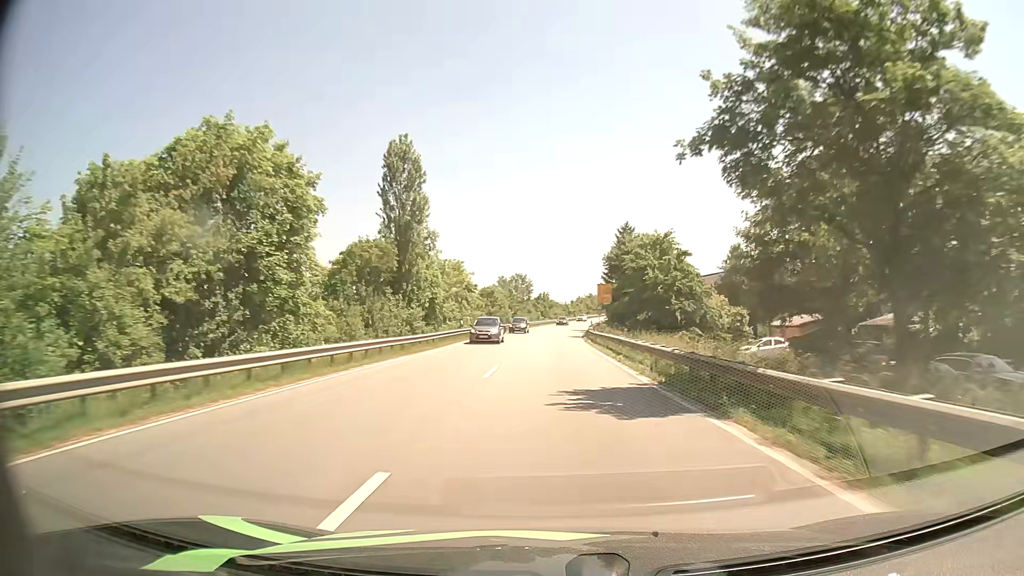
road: primary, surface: asphalt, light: Day
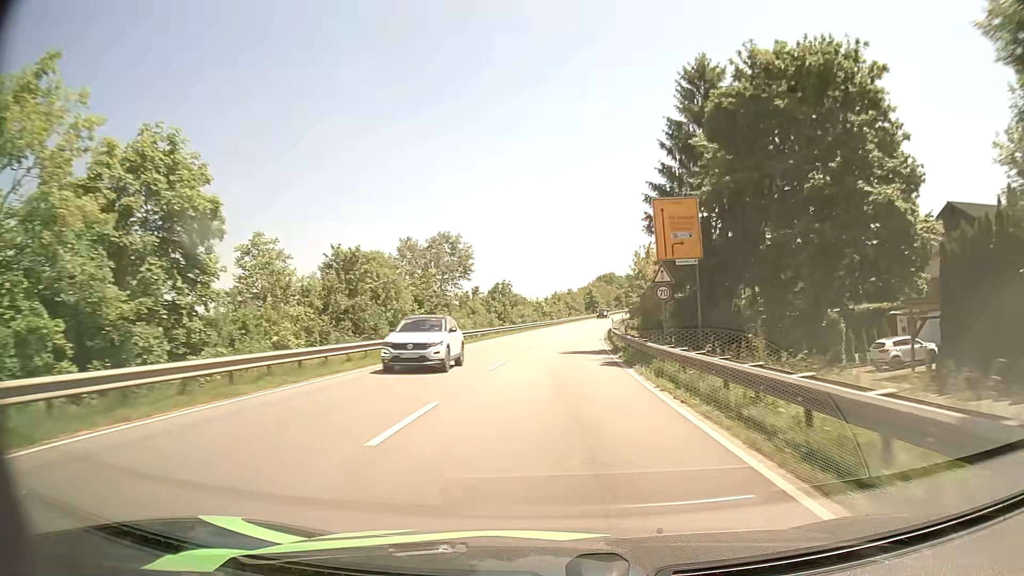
(+0.7, +58.4) m; +2°
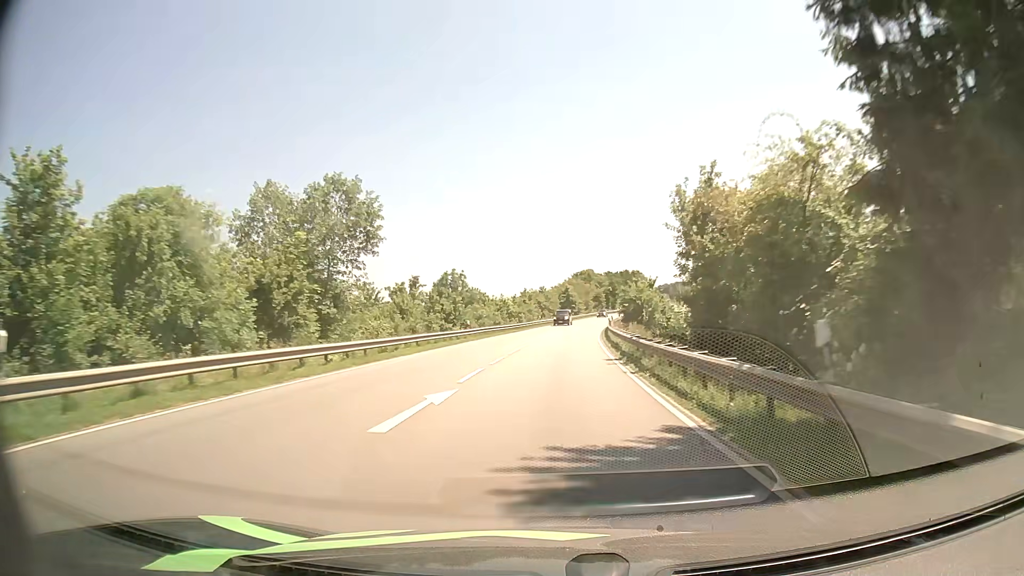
(+0.4, +23.2) m; +2°
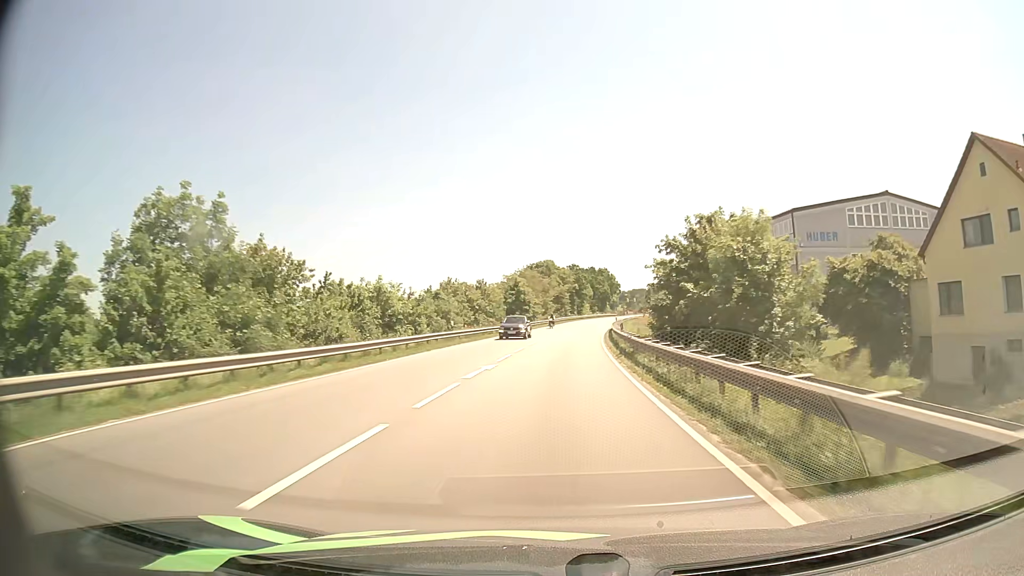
(+1.9, +45.8) m; +4°
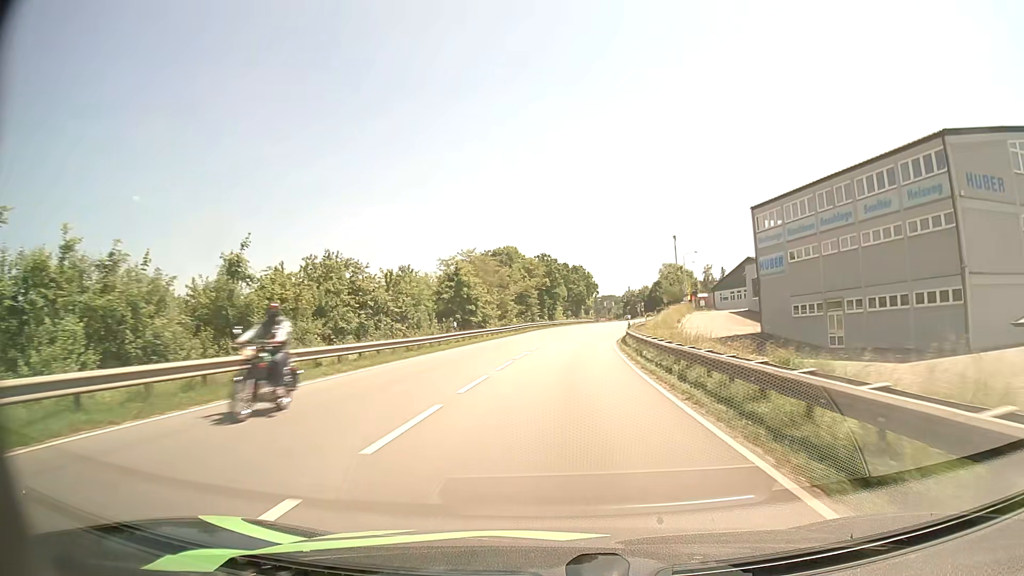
(+0.8, +33.5) m; +3°
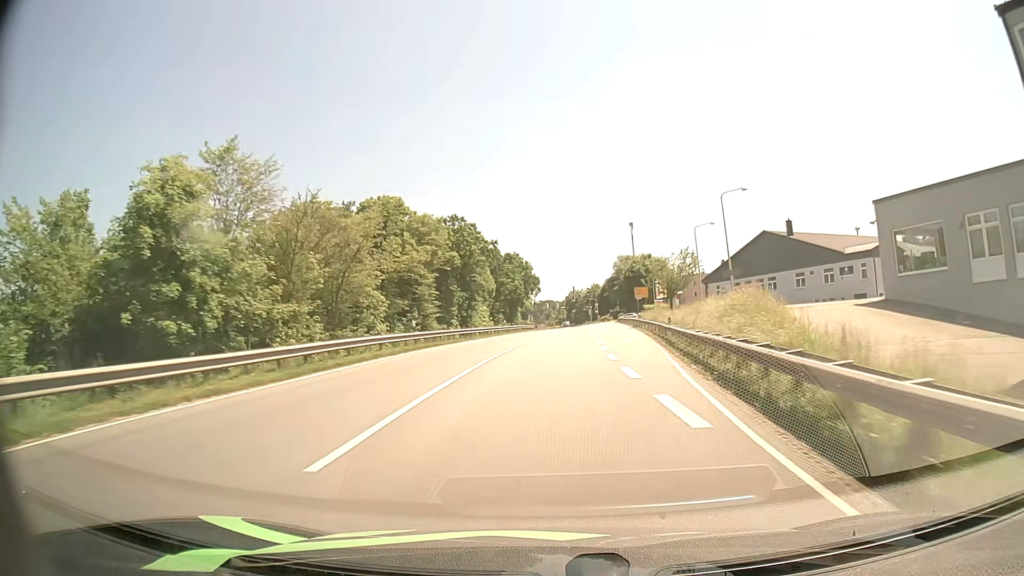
(+2.1, +42.6) m; +5°
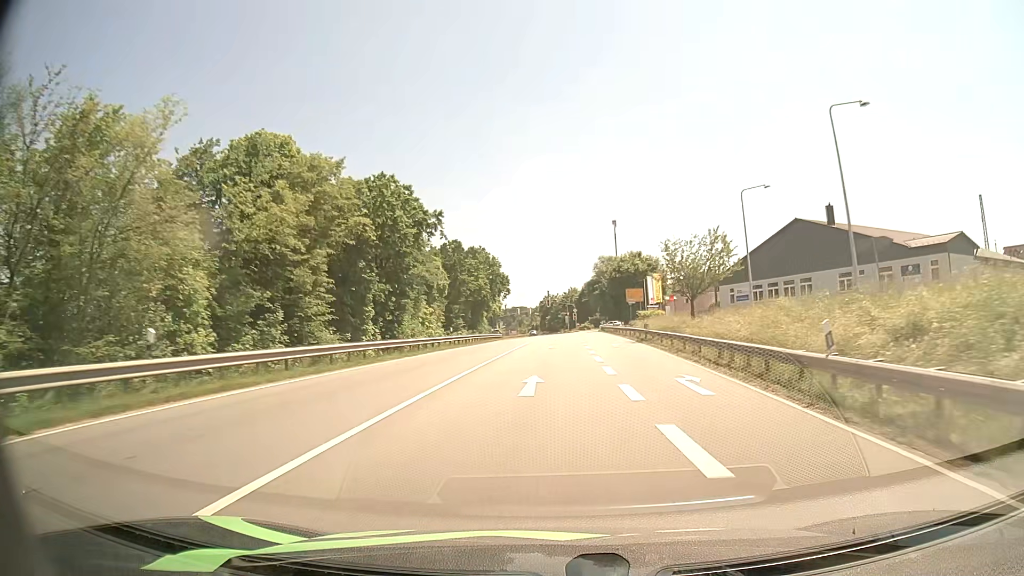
(+0.4, +20.2) m; +2°
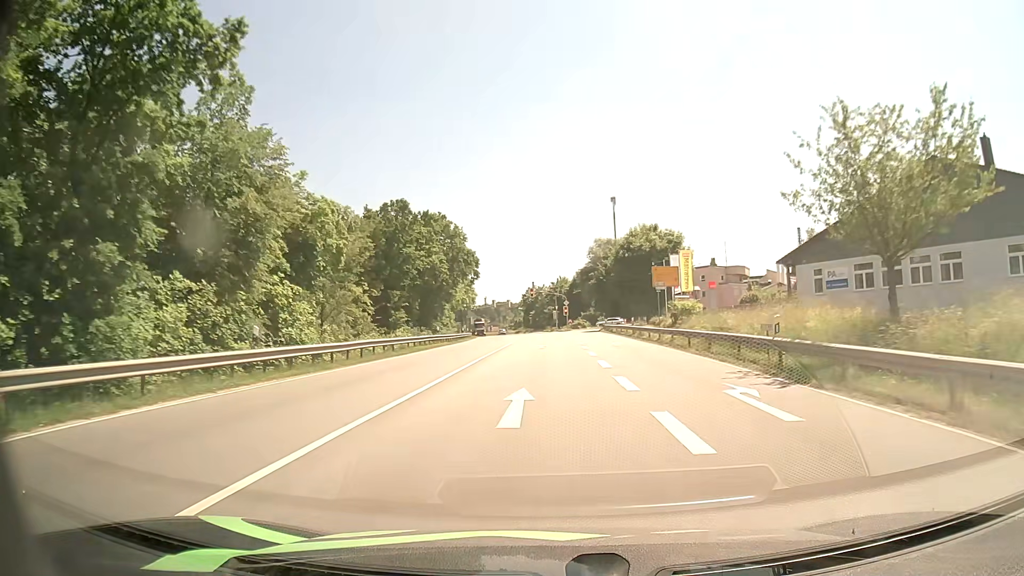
(+0.5, +29.1) m; +2°
